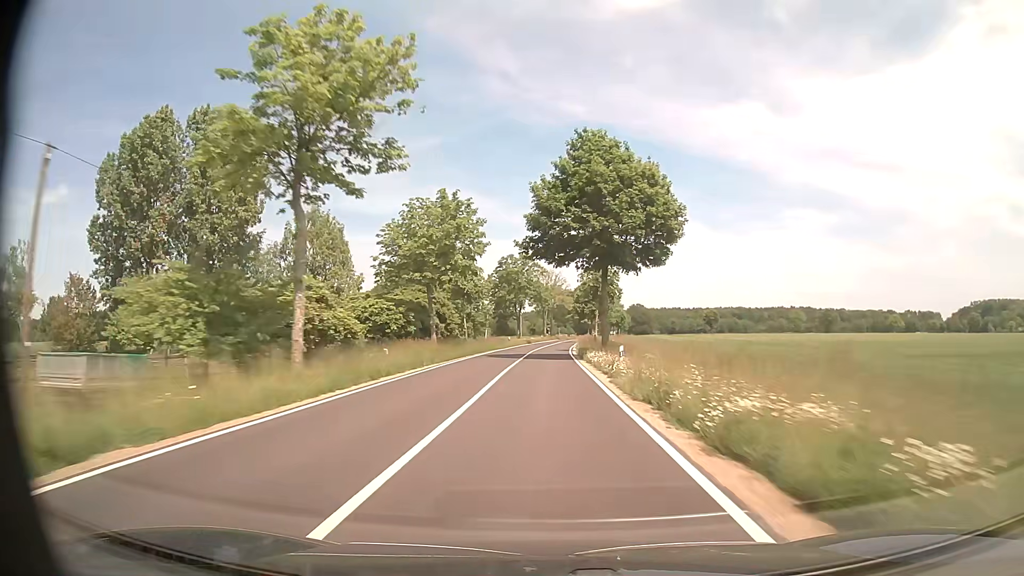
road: tertiary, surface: asphalt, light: Day
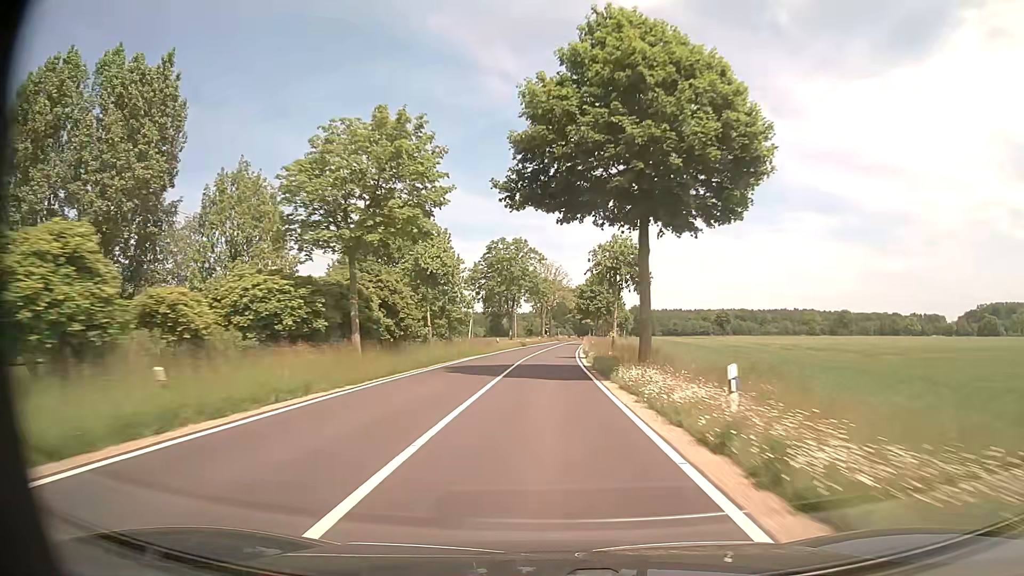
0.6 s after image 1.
(0.0, +15.7) m; 0°
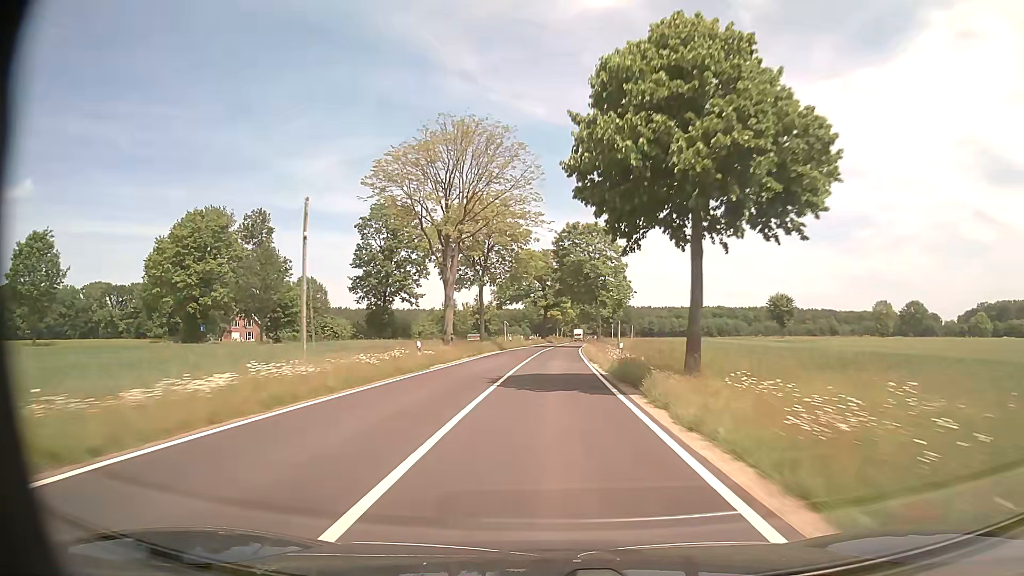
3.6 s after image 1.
(+2.1, +78.8) m; +3°
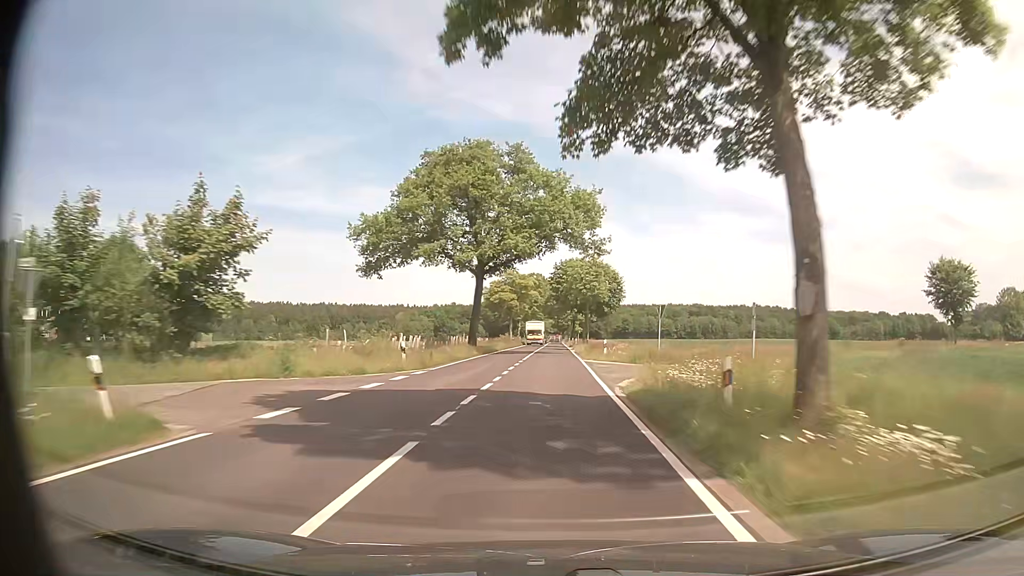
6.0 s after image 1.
(+1.9, +63.2) m; +3°
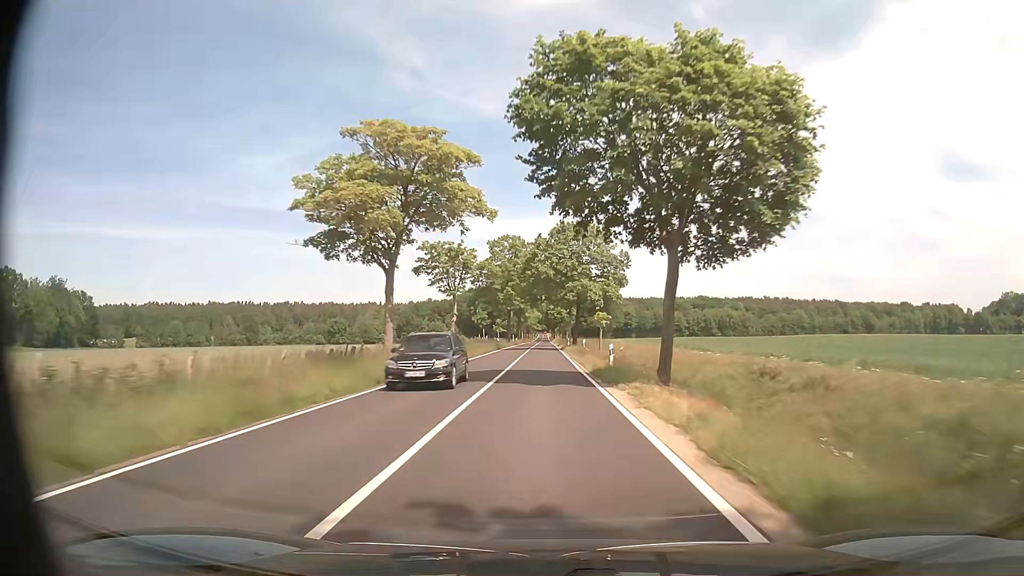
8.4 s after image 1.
(+1.2, +63.2) m; +1°
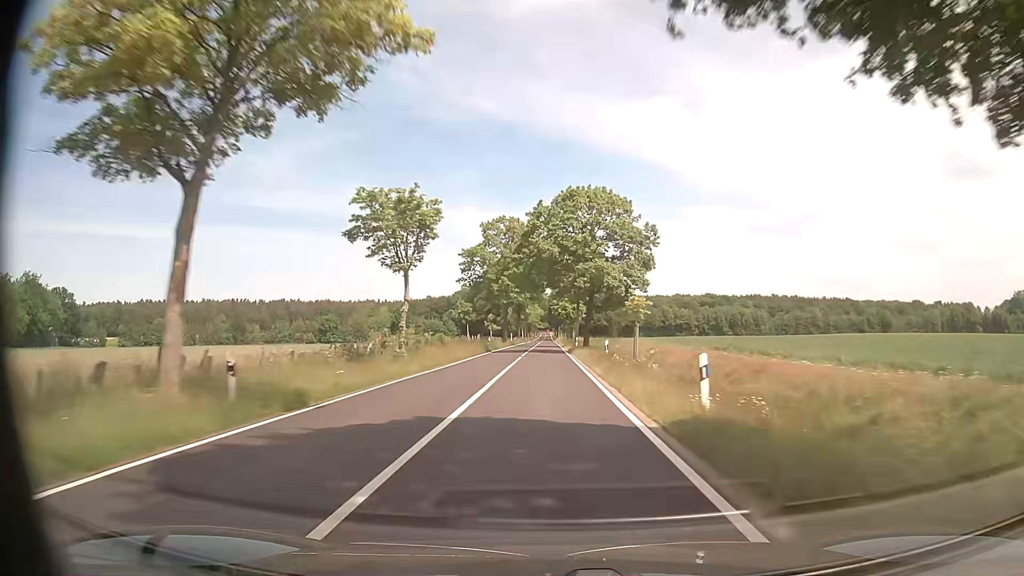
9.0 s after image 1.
(0.0, +15.8) m; 0°
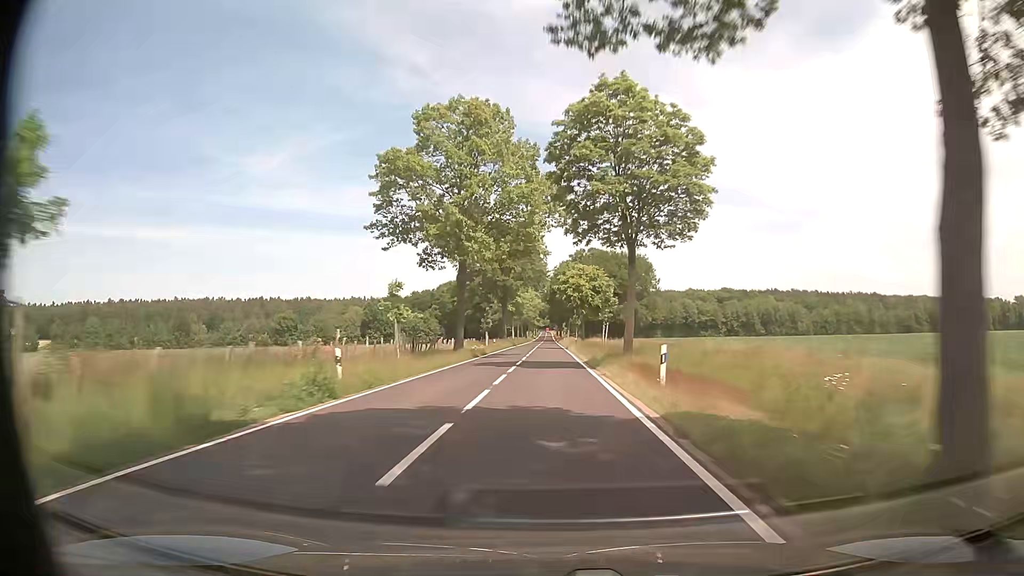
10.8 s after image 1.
(-0.1, +47.4) m; 0°
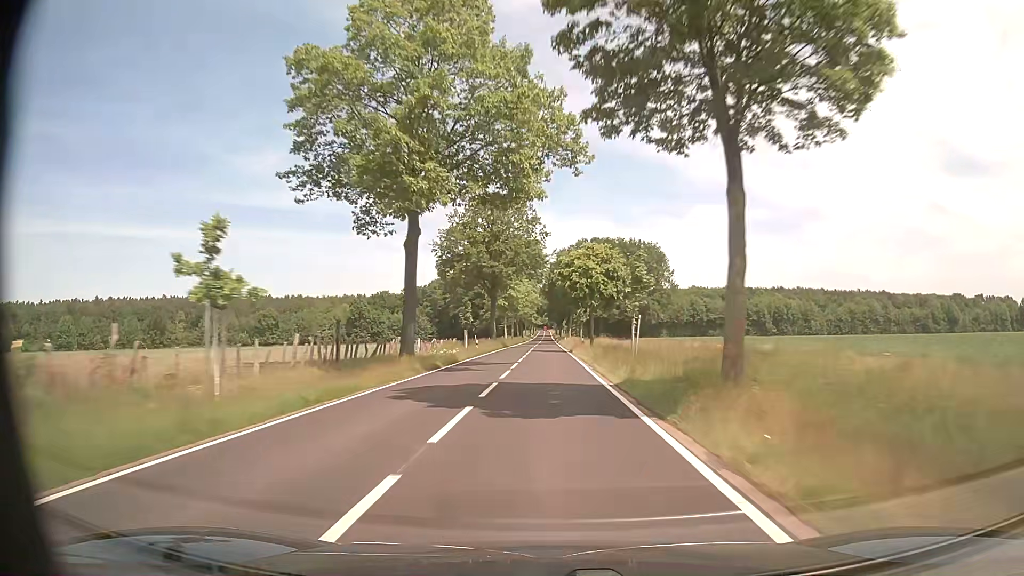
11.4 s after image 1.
(0.0, +15.8) m; 0°
(0, +10) (0, +20) (0, +30) (0, +40) (0, +50) (0, +60) (0, +70) (0, +80) (0, +90) (0, +100) m
